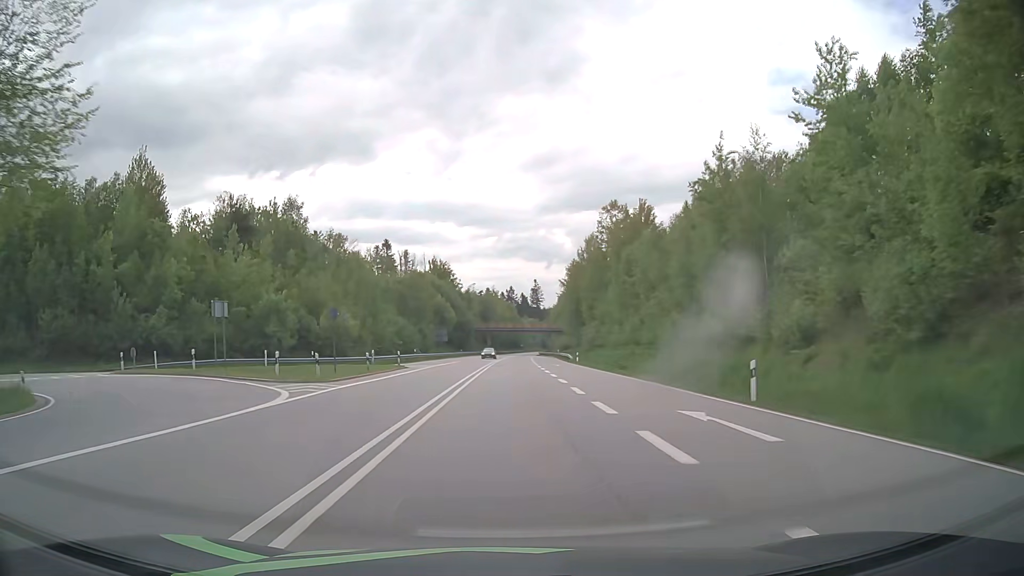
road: primary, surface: asphalt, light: Day
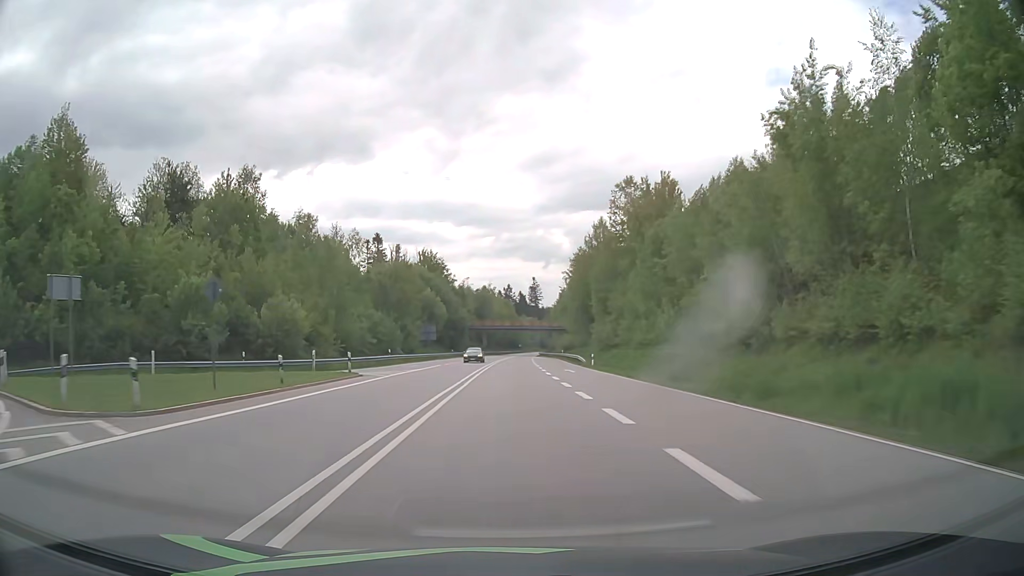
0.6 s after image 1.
(0.0, +14.0) m; 0°
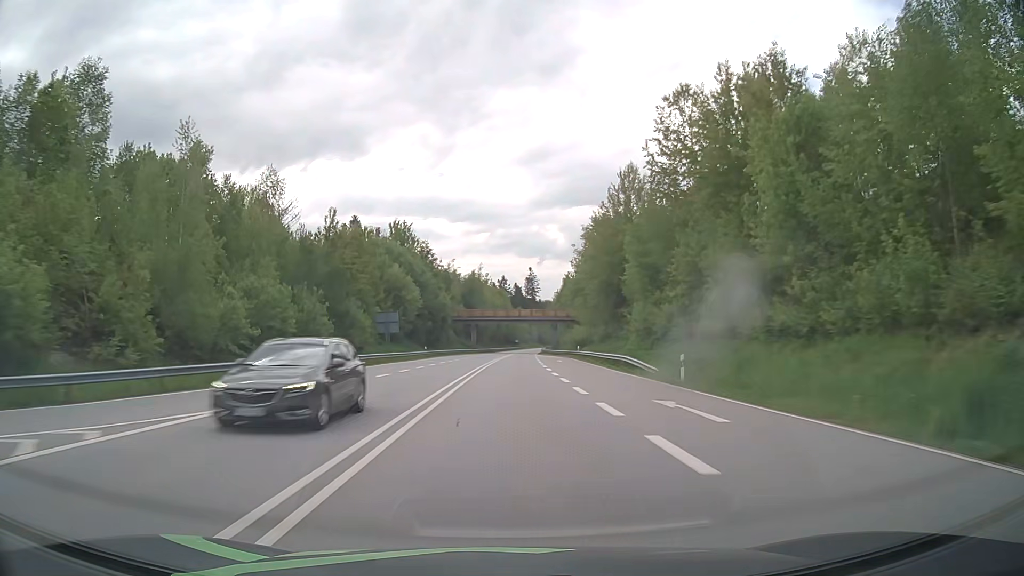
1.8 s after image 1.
(+0.2, +29.1) m; +1°
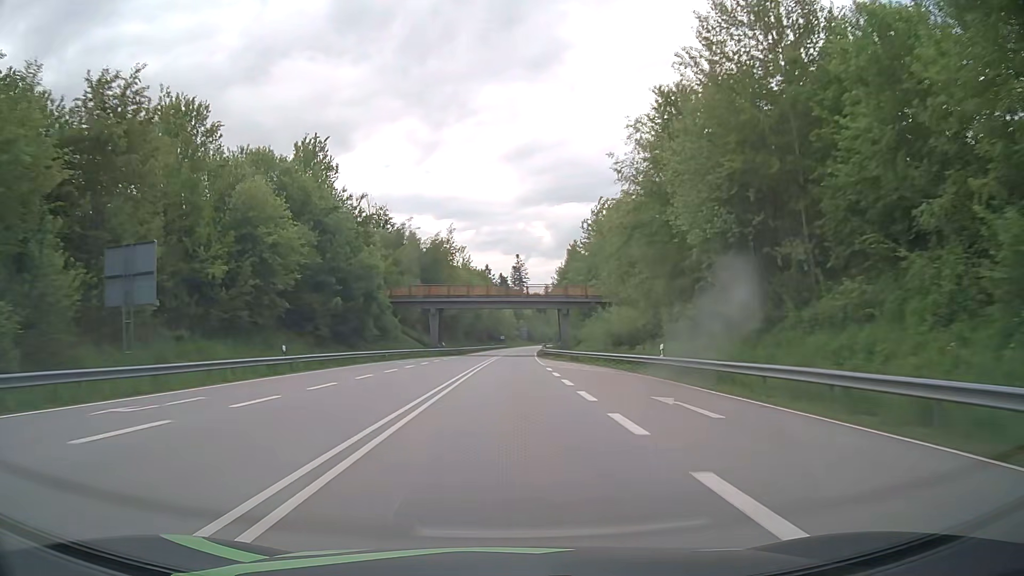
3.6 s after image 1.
(+0.5, +45.2) m; +1°
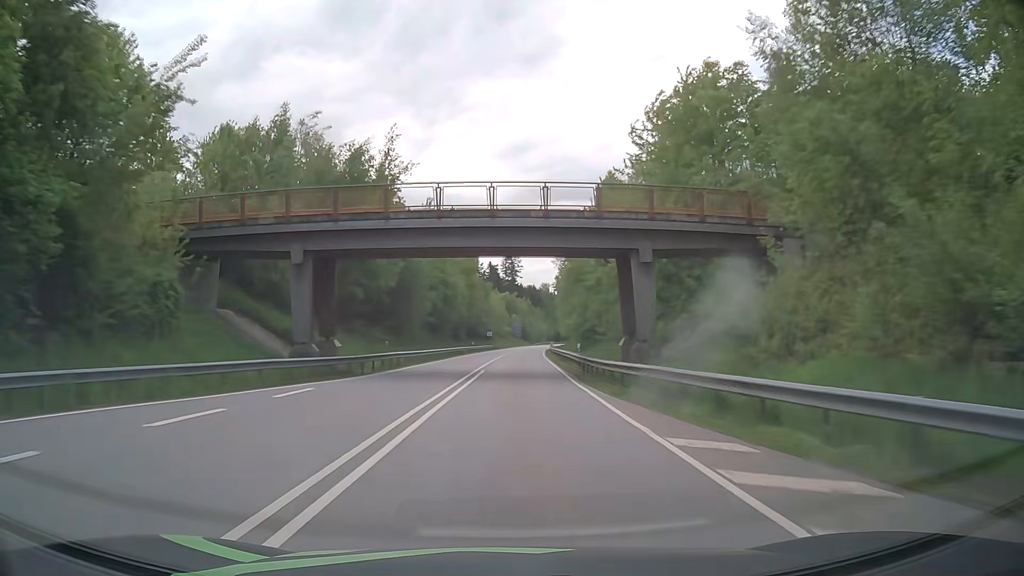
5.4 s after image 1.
(+0.3, +46.0) m; +1°
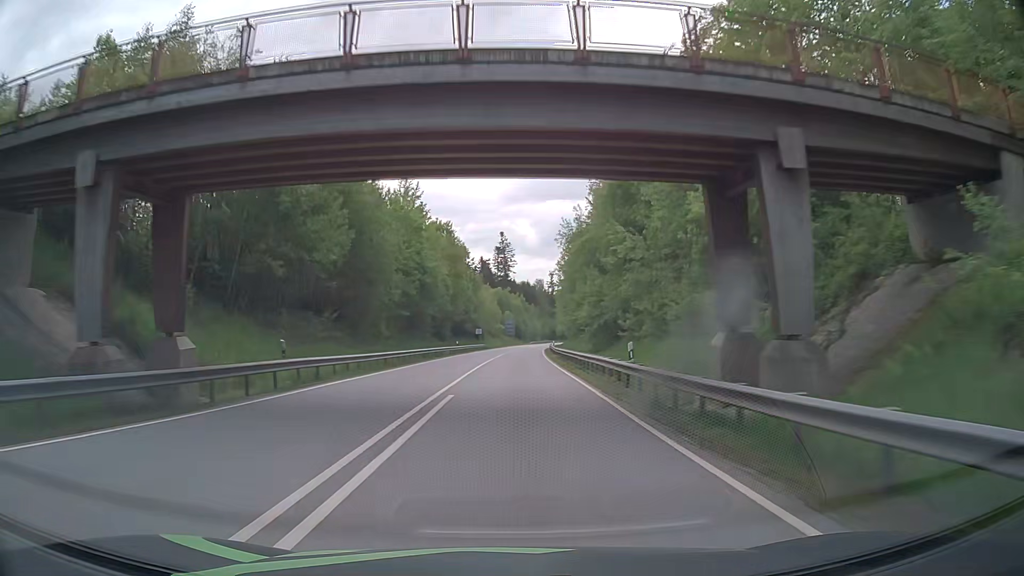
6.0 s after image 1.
(+0.1, +15.2) m; +1°
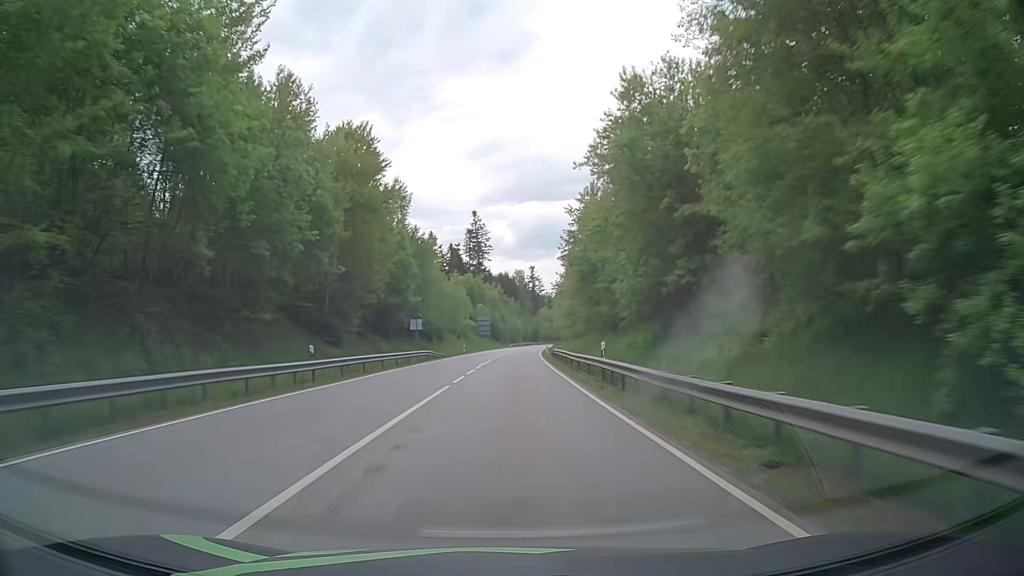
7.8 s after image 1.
(+0.6, +45.9) m; +2°
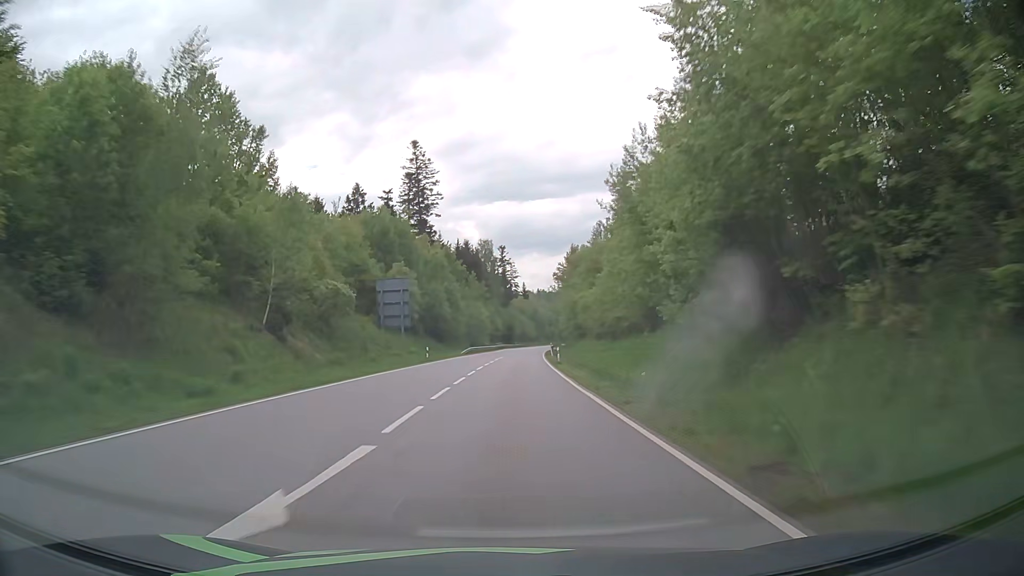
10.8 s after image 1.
(+2.0, +78.4) m; +3°
(0, +10) (0, +20) (0, +30) (0, +40) (+1, +50) (+1, +60) (+1, +70) (+2, +80) (+3, +90) (+3, +100) m
